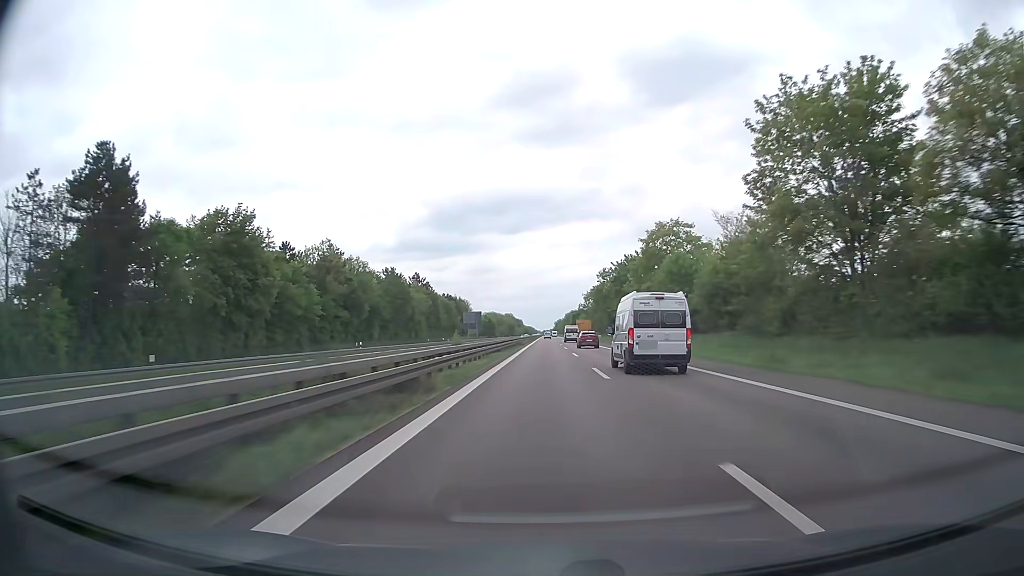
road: trunk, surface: asphalt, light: Day
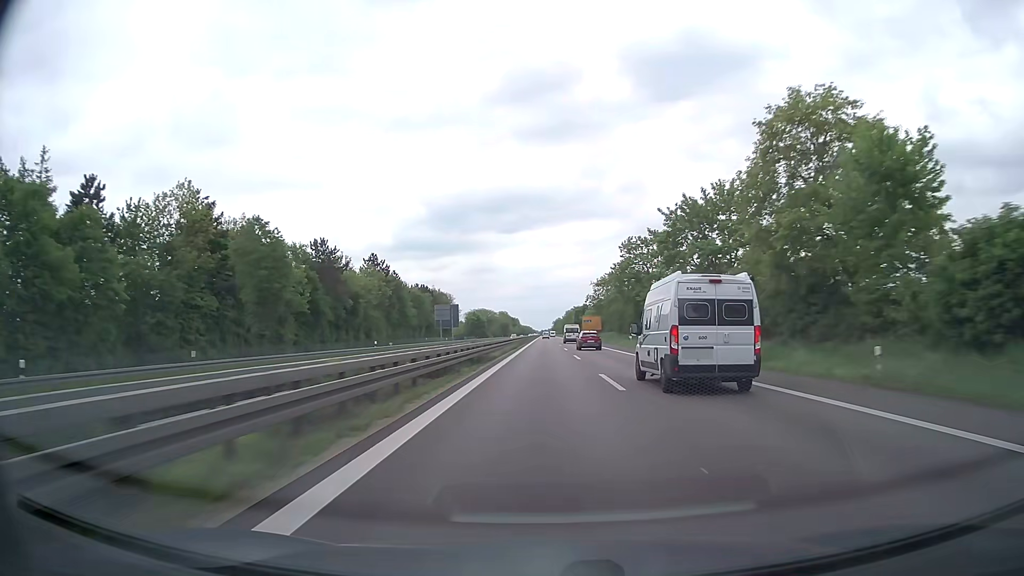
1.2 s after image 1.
(+0.1, +42.2) m; 0°
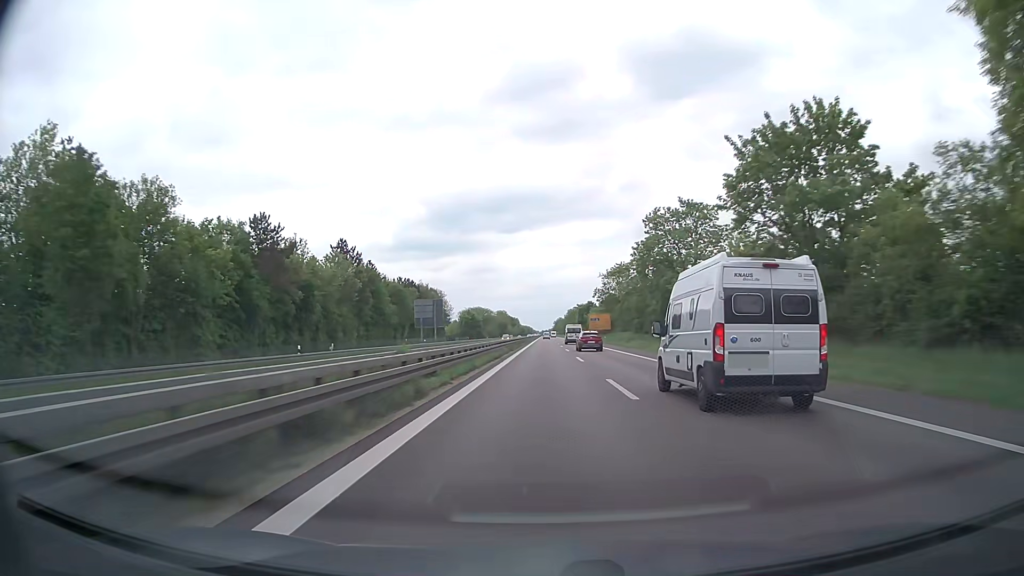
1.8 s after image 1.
(0.0, +21.1) m; 0°
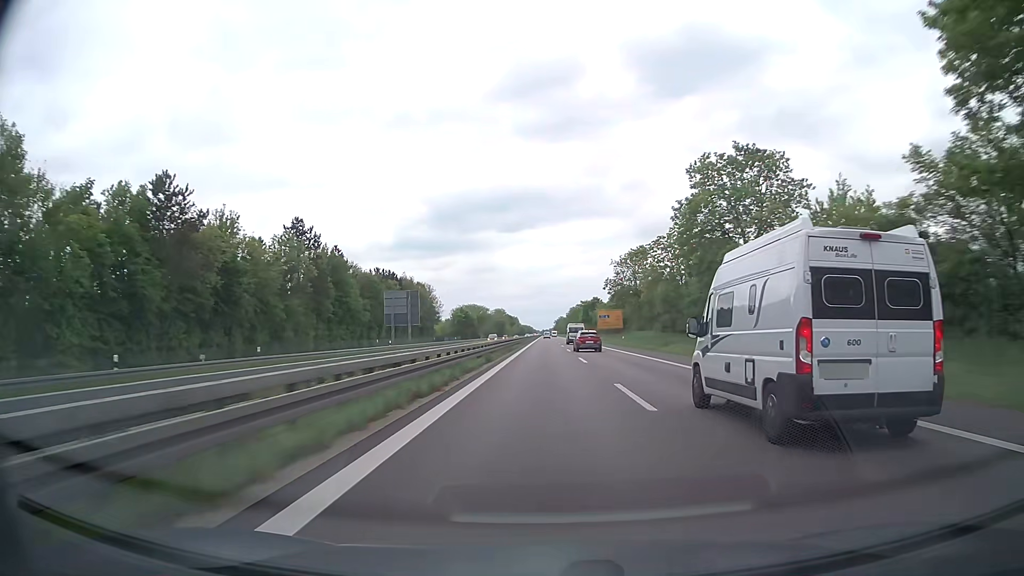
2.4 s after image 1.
(0.0, +21.2) m; 0°
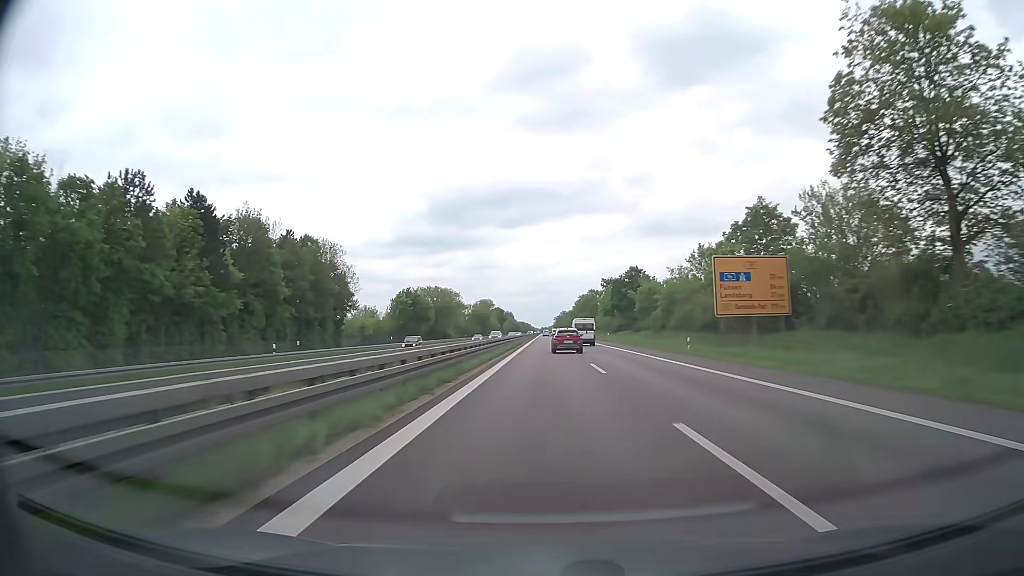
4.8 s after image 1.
(+0.2, +83.1) m; 0°
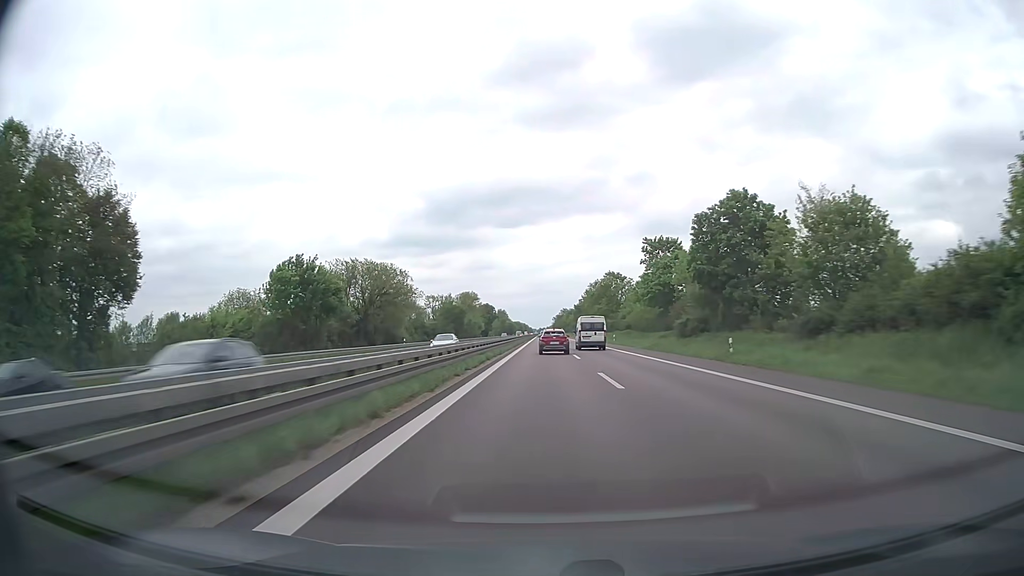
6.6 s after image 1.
(-0.1, +59.7) m; 0°
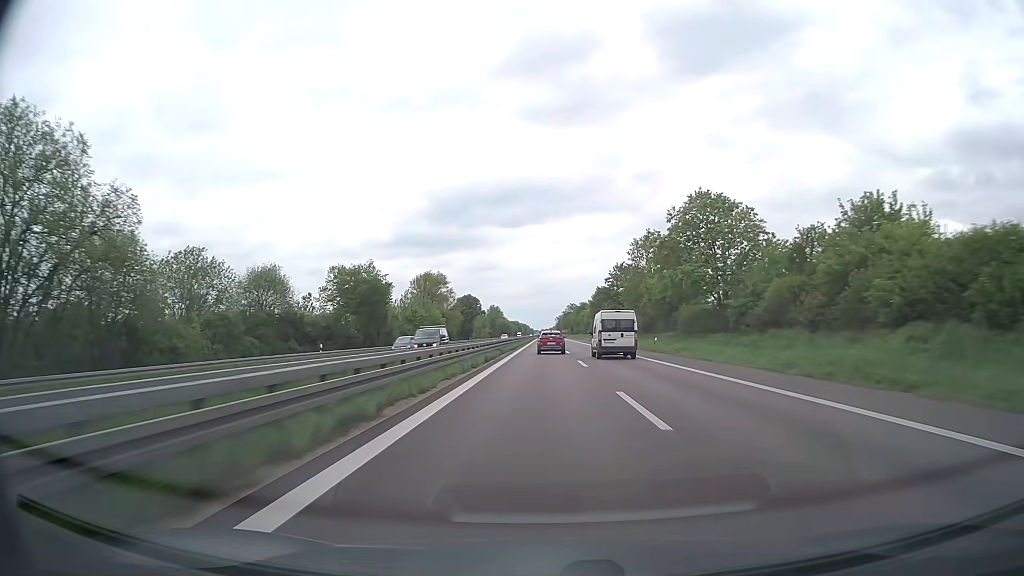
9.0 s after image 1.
(0.0, +78.9) m; 0°
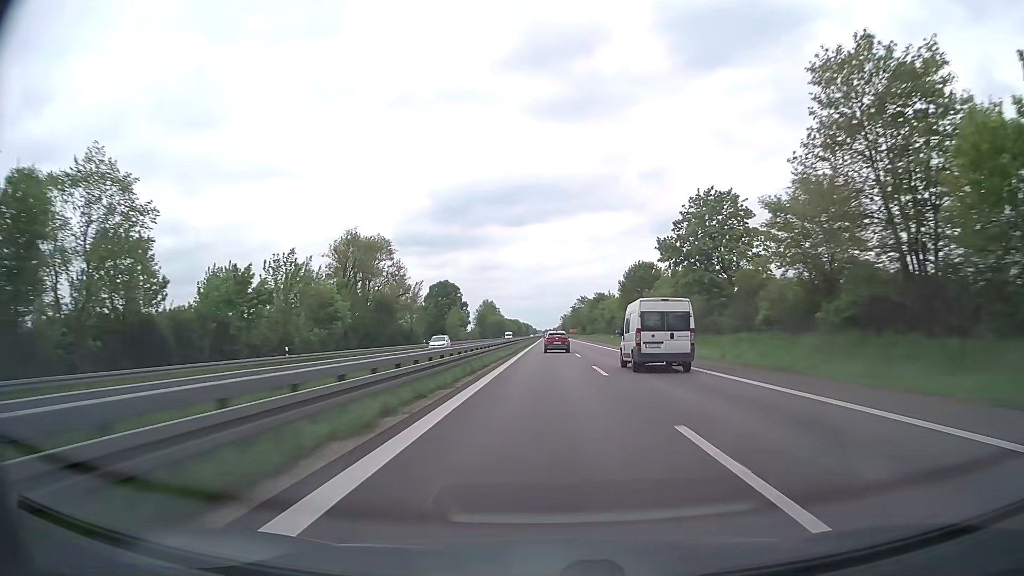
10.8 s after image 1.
(-0.1, +60.0) m; 0°
(0, +10) (0, +20) (0, +30) (0, +40) (0, +50) (0, +60) (0, +70) (0, +80) (0, +90) (0, +100) m
